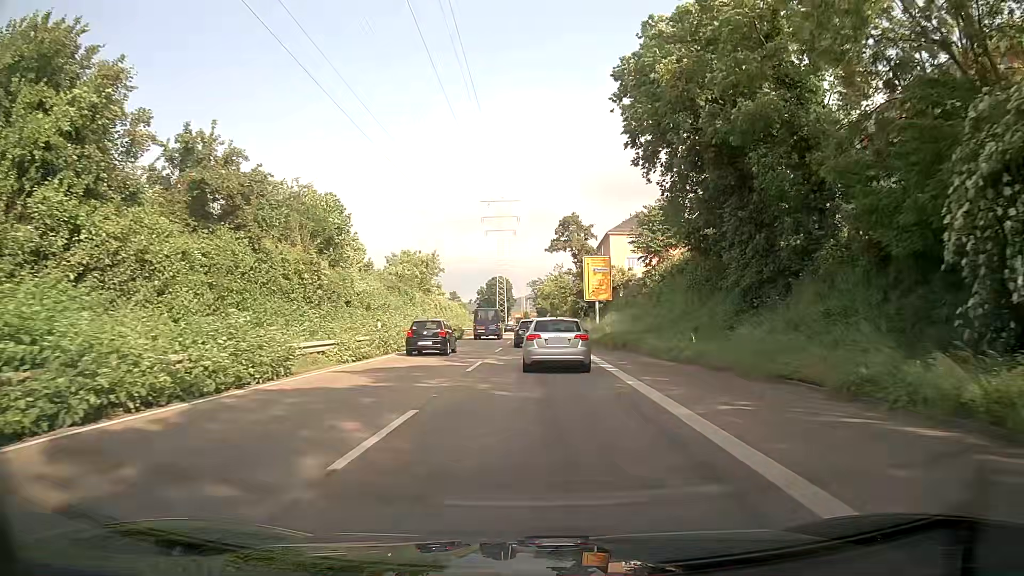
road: trunk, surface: asphalt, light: Day
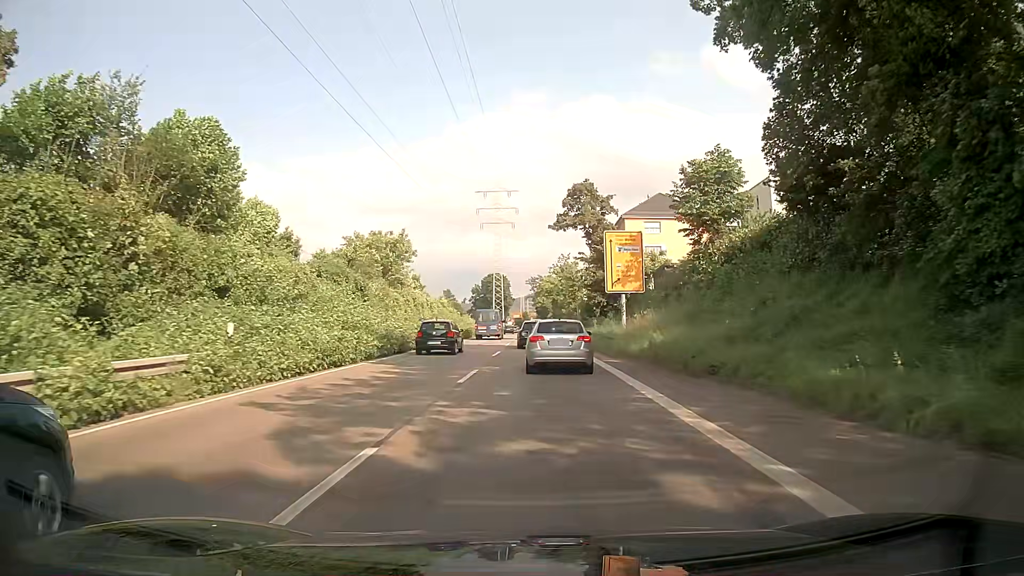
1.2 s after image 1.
(0.0, +15.0) m; 0°
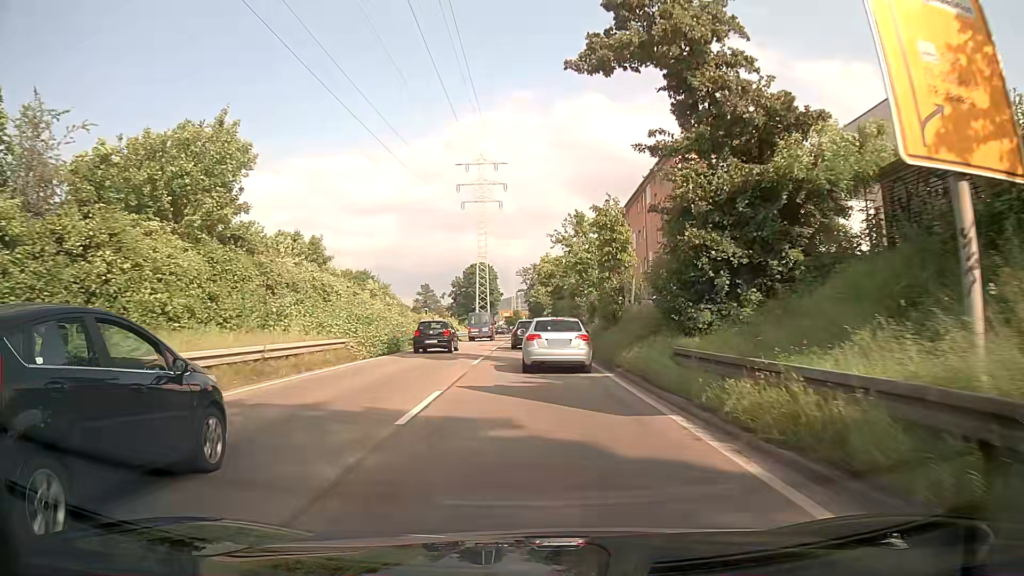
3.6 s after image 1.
(+0.2, +30.4) m; +1°
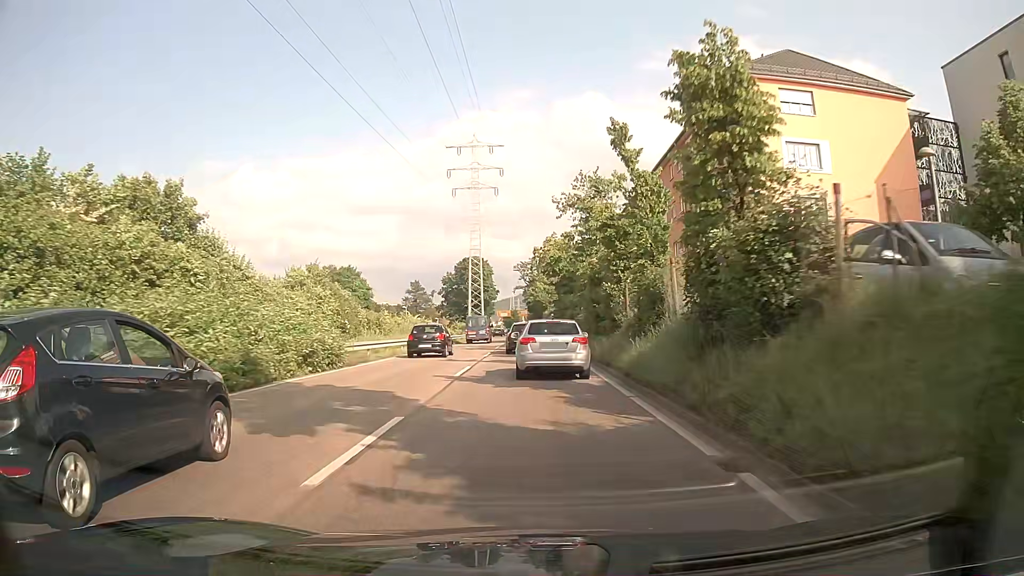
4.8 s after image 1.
(0.0, +15.5) m; 0°
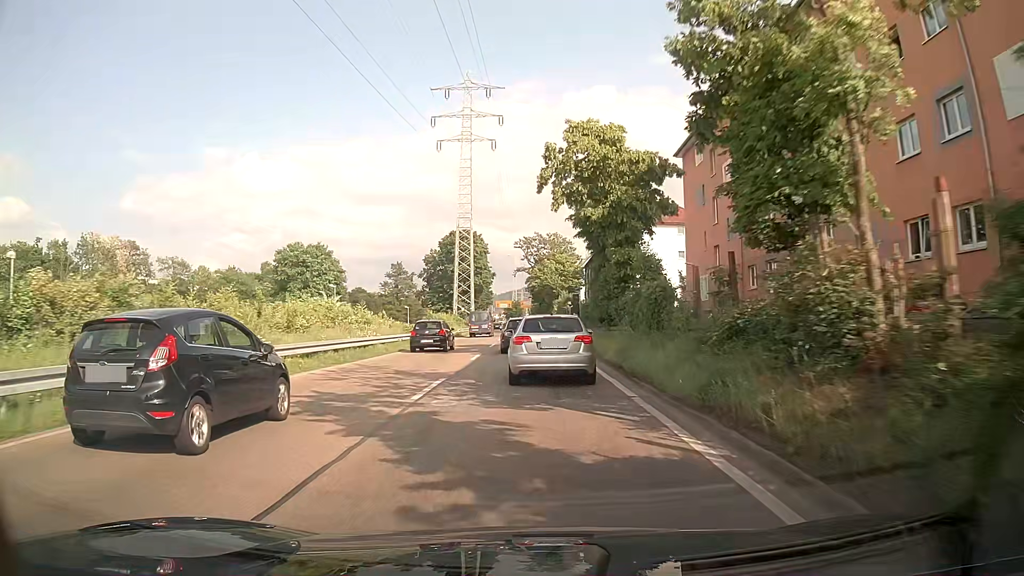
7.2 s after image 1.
(-0.2, +29.8) m; -1°
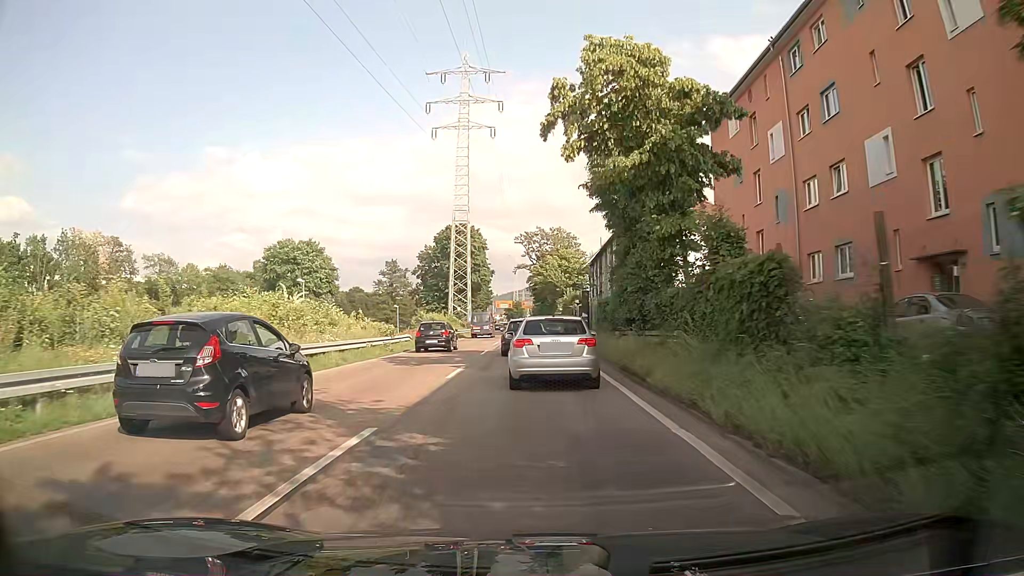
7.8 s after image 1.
(0.0, +7.1) m; -1°
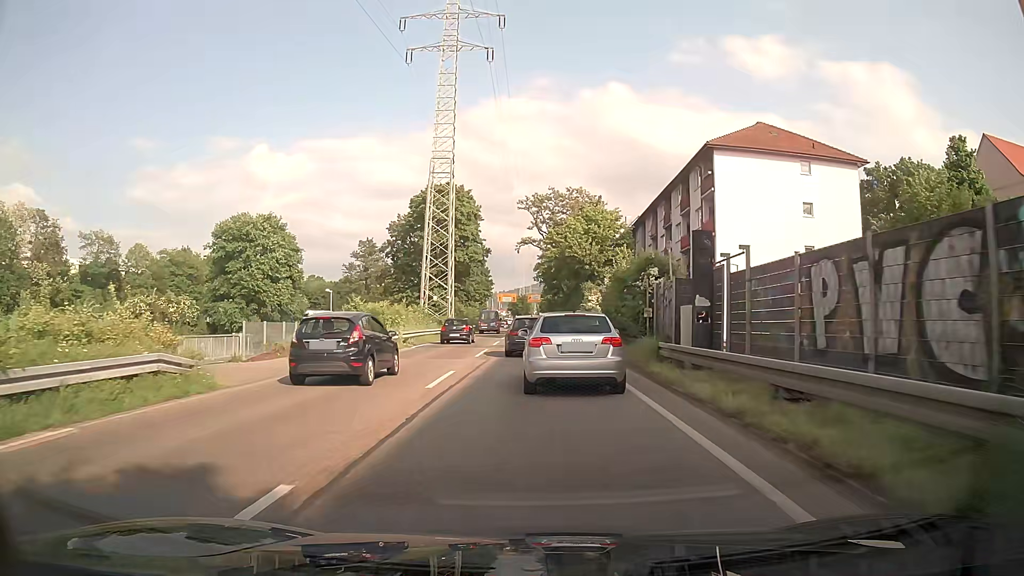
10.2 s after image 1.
(+0.5, +27.1) m; 0°
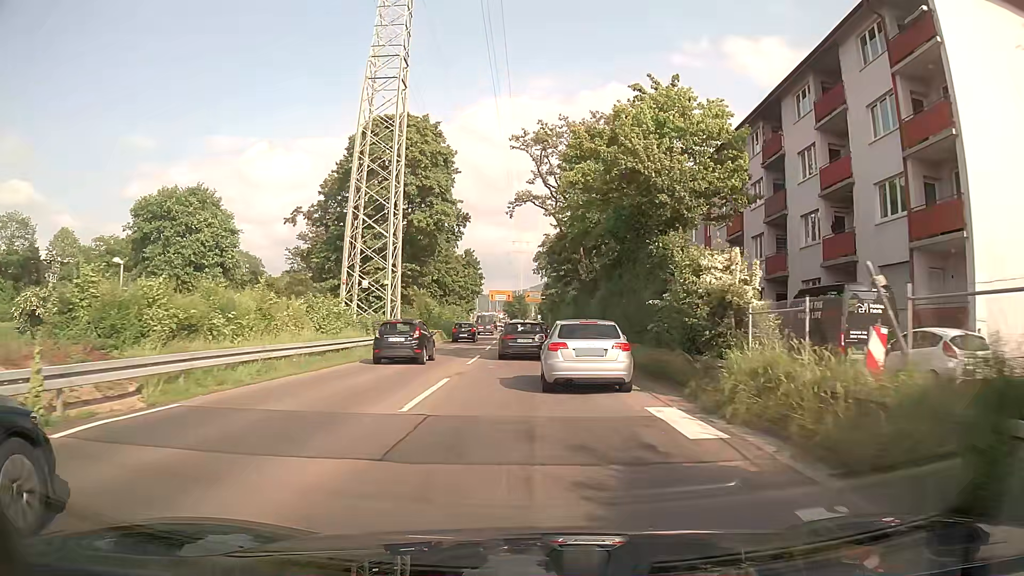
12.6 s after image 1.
(0.0, +26.1) m; 0°
(0, +10) (0, +20) (0, +30) (0, +40) (0, +50) (+1, +60) (+1, +70) (+1, +80) (+1, +90) (+1, +100) m
